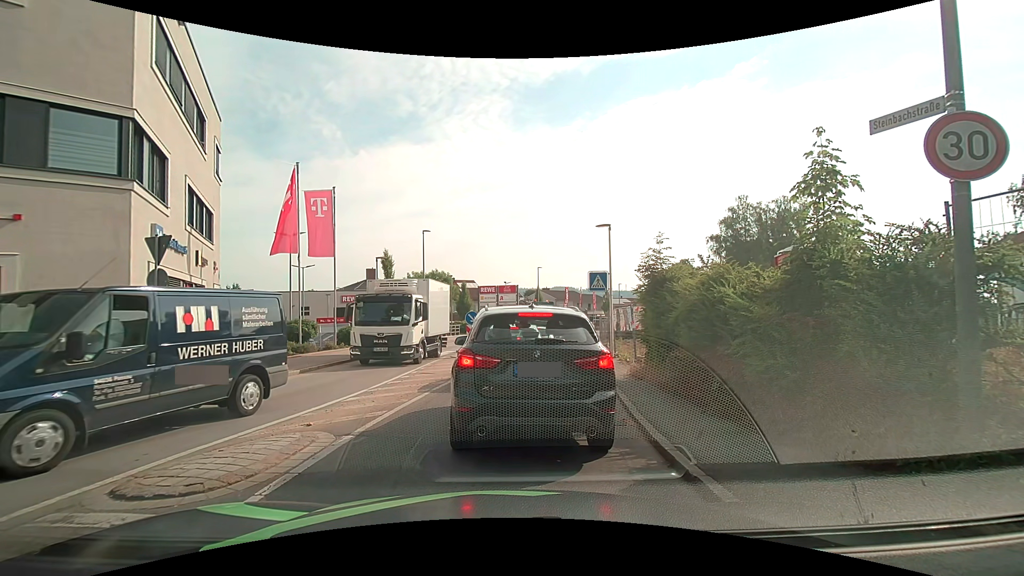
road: tertiary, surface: asphalt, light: Day
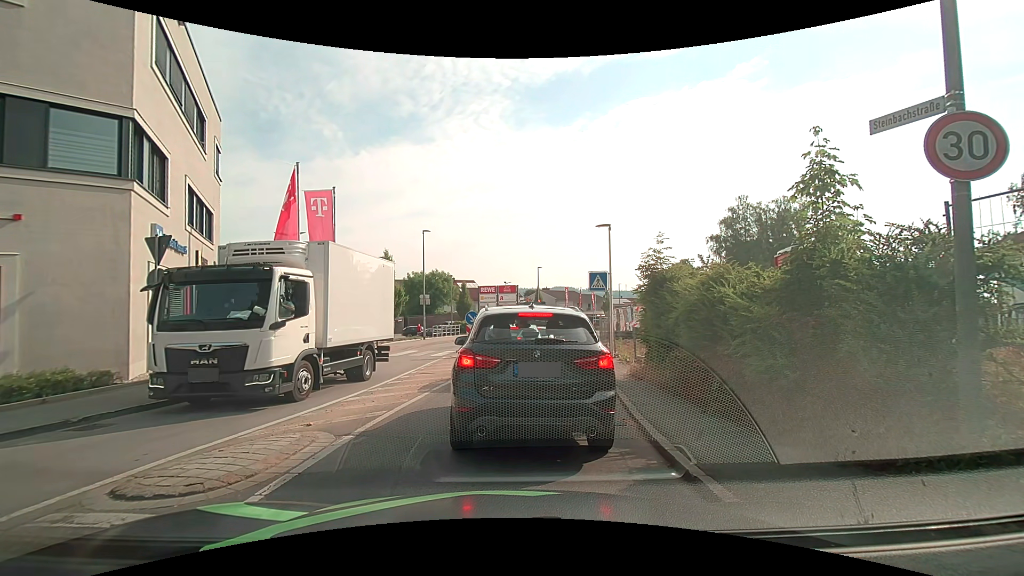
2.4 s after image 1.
(0.0, 0.0) m; 0°
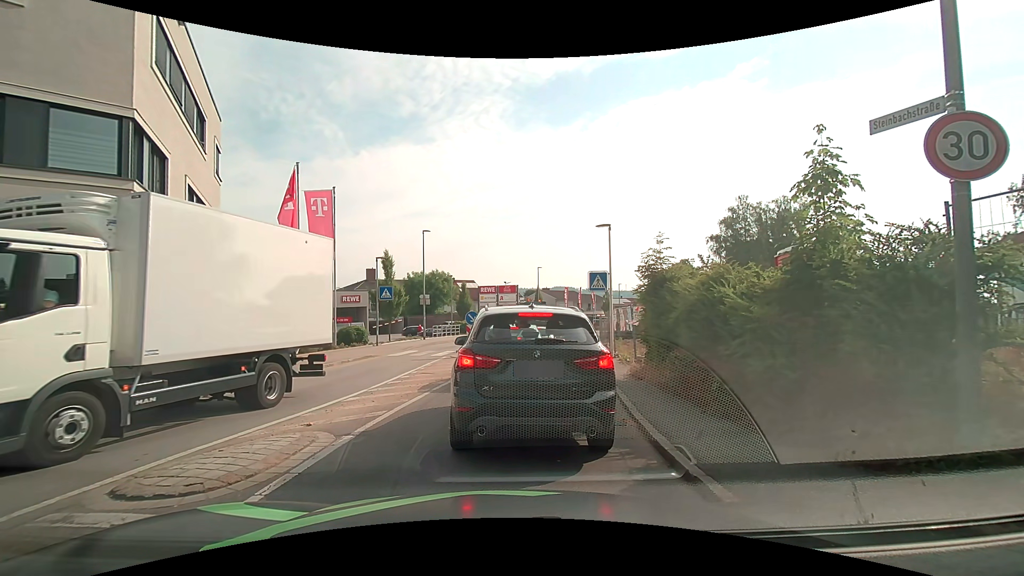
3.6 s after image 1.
(0.0, 0.0) m; 0°
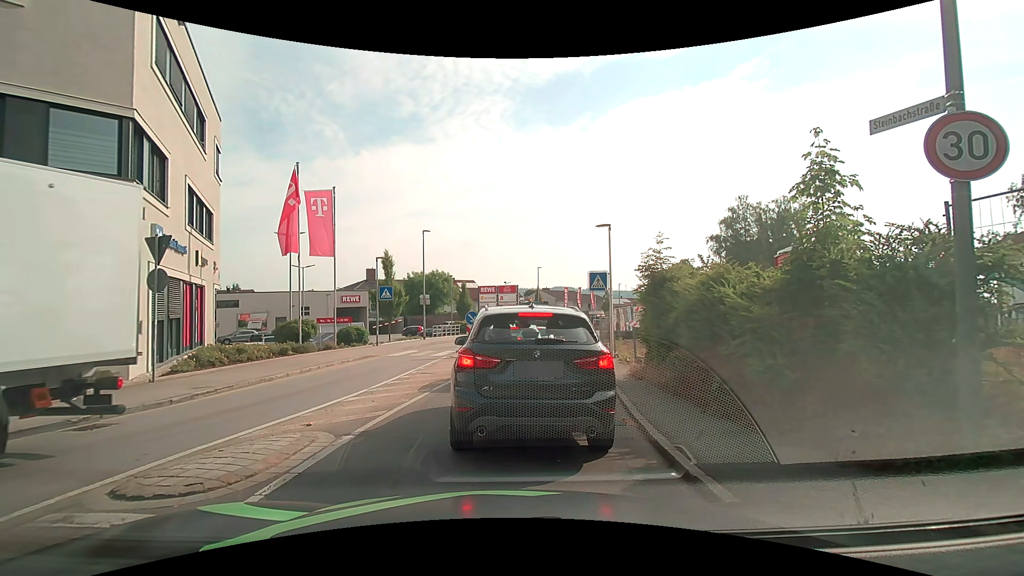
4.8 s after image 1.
(0.0, 0.0) m; 0°
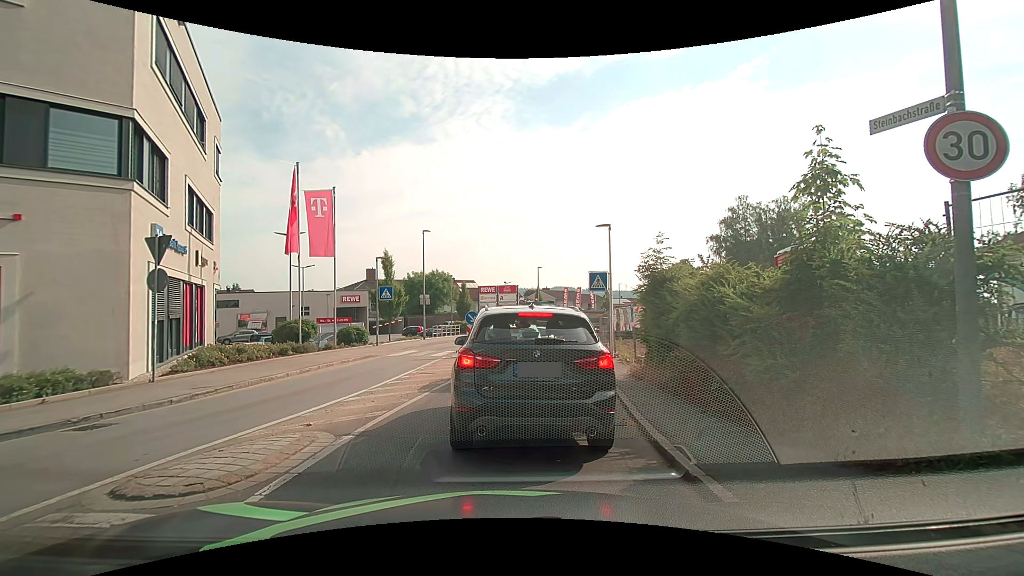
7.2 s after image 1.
(0.0, 0.0) m; 0°
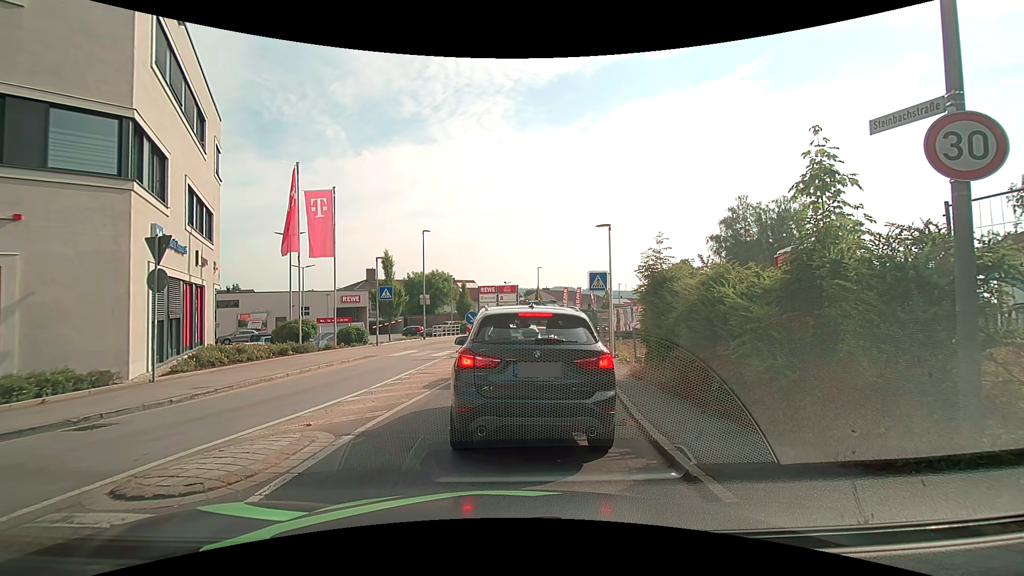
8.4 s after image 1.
(0.0, 0.0) m; 0°
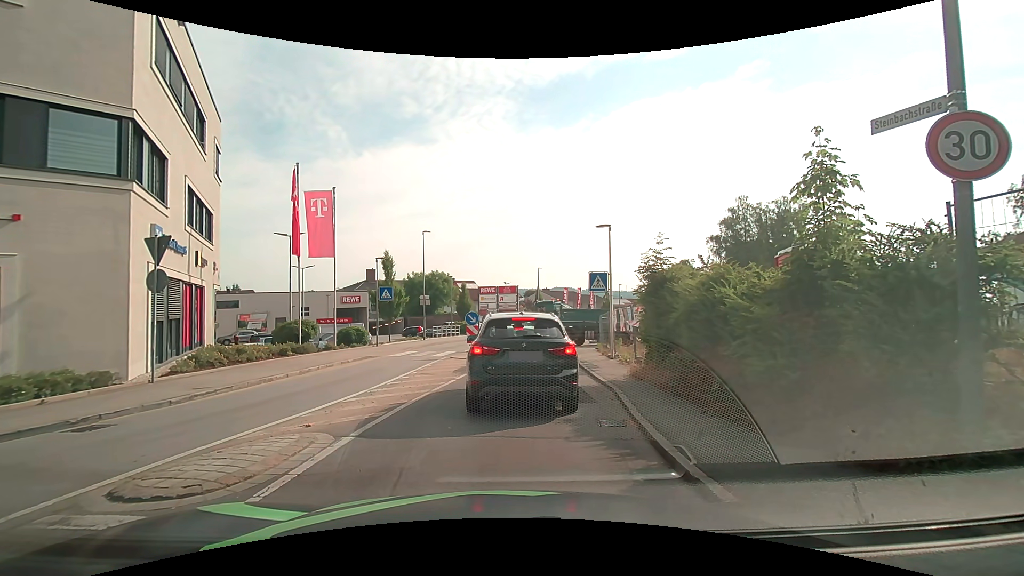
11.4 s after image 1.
(0.0, 0.0) m; 0°
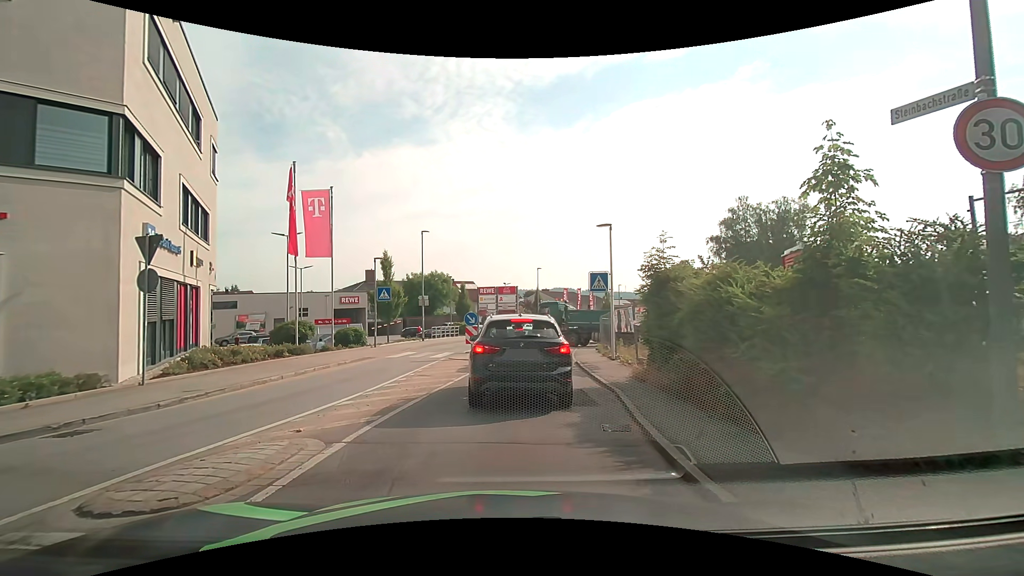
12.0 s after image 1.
(0.0, +0.3) m; 0°
(0, +10) (+1, +20) (+1, +30) (+3, +40) (+4, +50) (+7, +59) (+11, +68) (+17, +77) (+23, +84) (+29, +92) m
